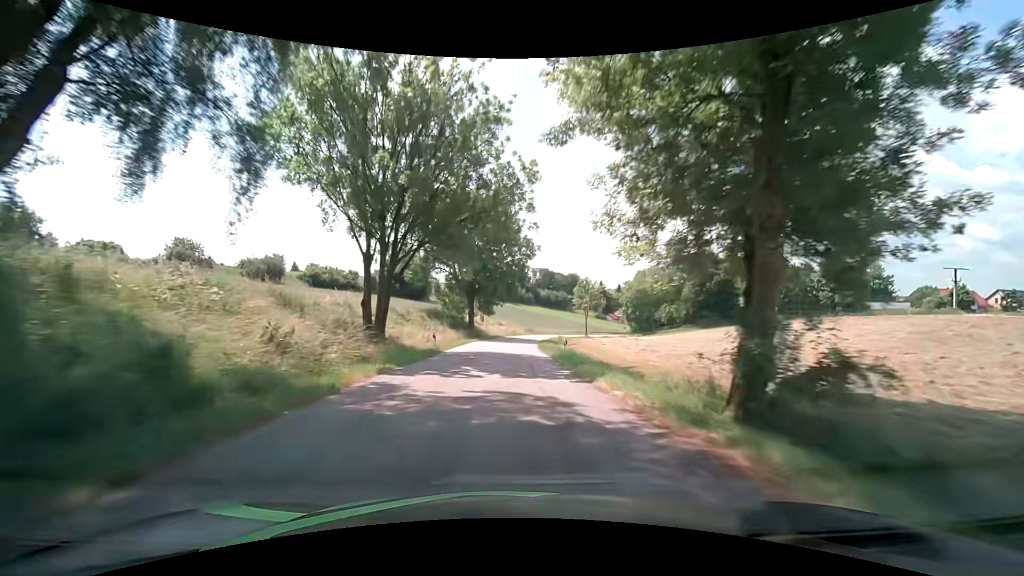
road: tertiary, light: Day
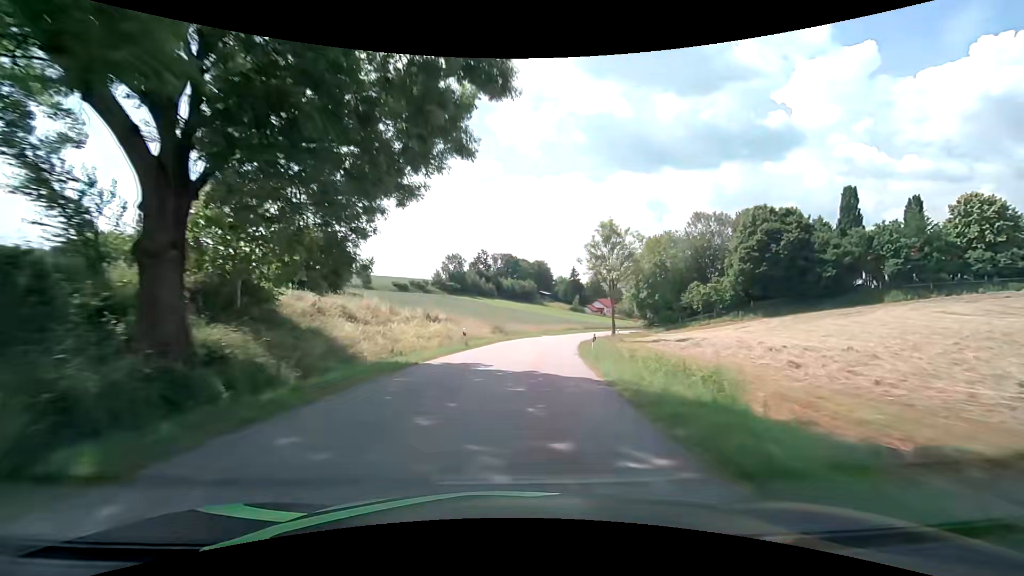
(+0.9, +50.4) m; +4°
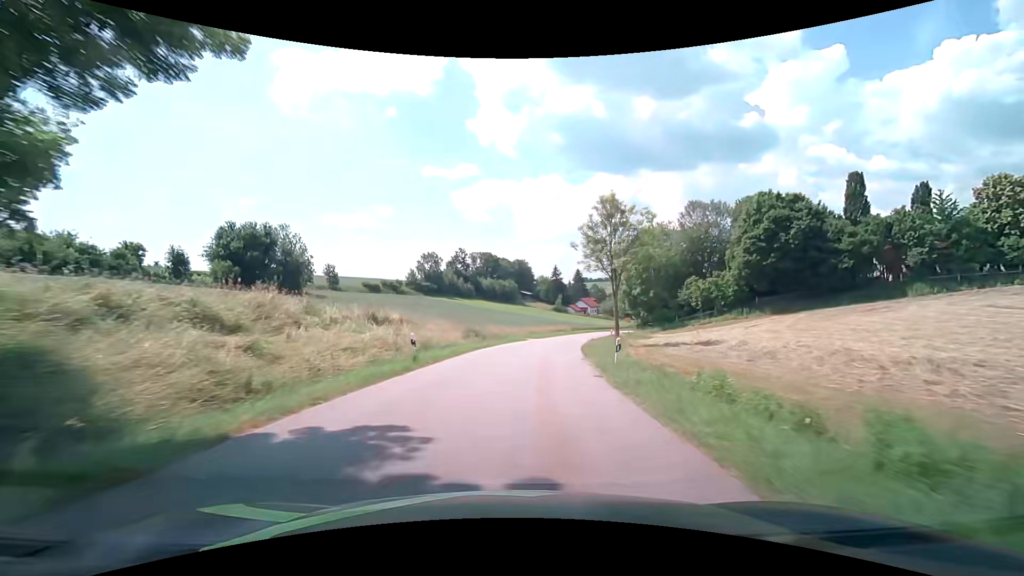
(+0.2, +10.0) m; +2°
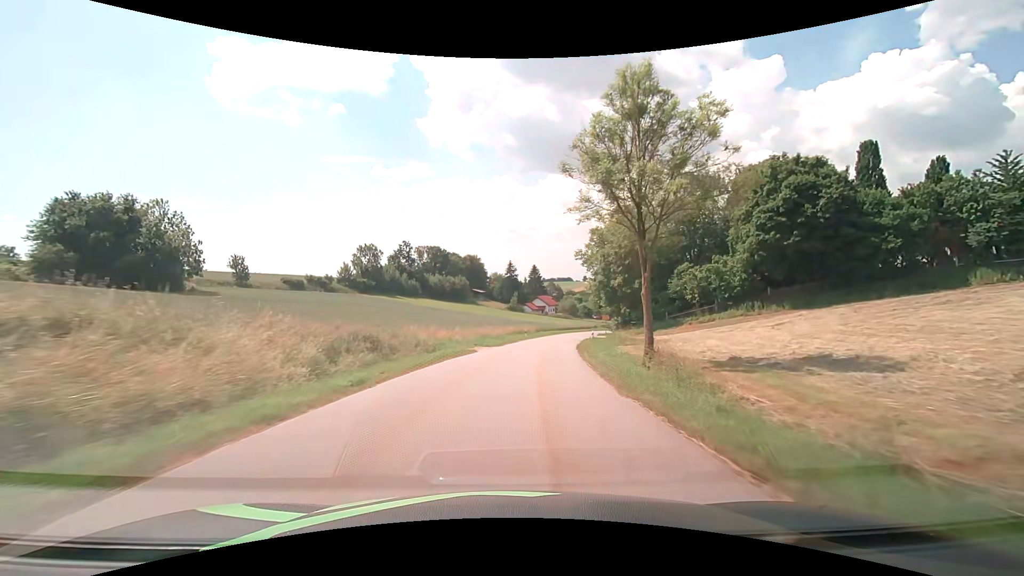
(+1.0, +19.9) m; +5°
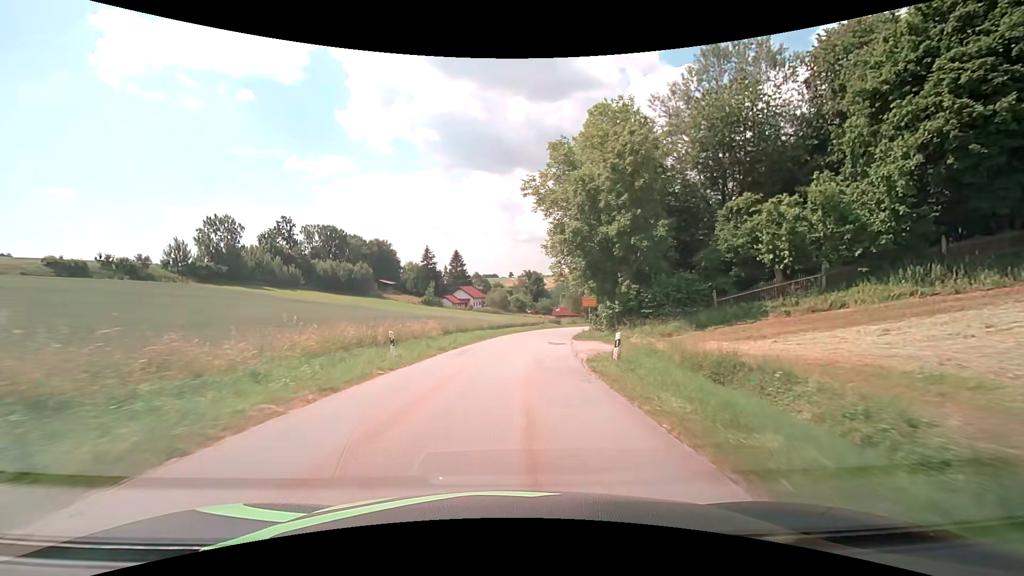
(+3.1, +37.5) m; +9°
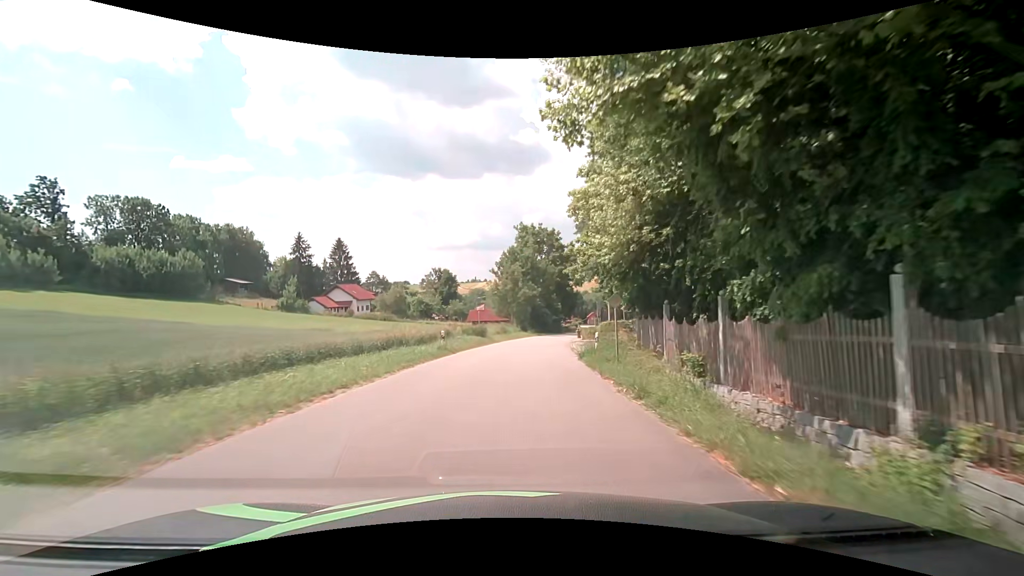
(+3.1, +40.8) m; +10°
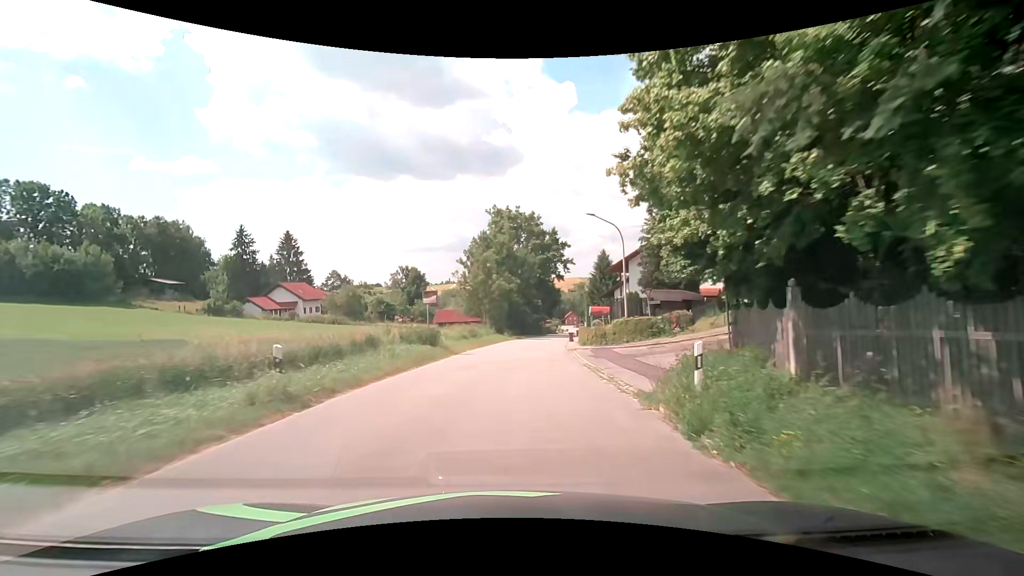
(+0.4, +14.9) m; +4°
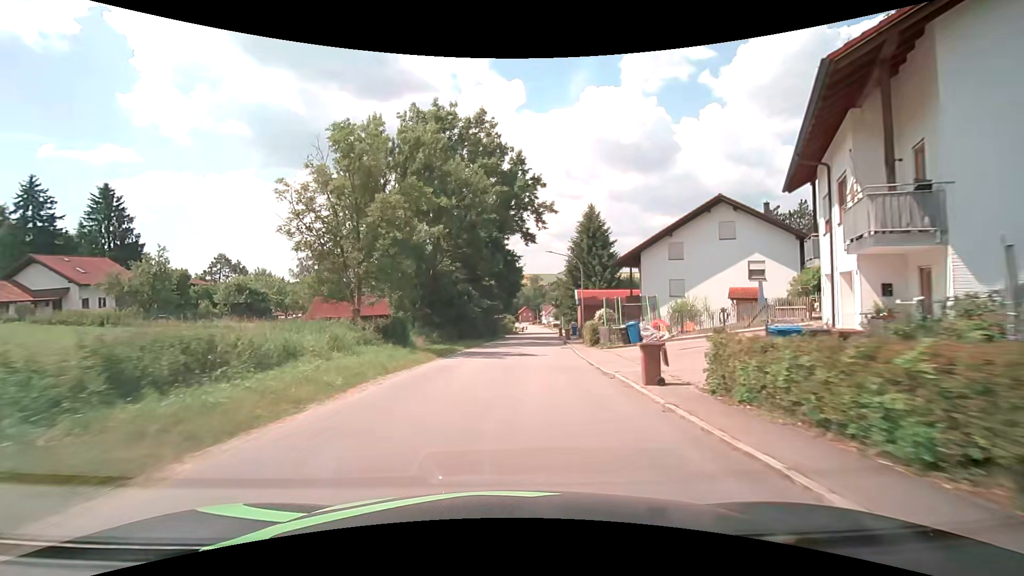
(+1.1, +37.4) m; +5°
(0, +10) (+1, +20) (+1, +30) (+2, +40) (+3, +50) (+4, +60) (+4, +70) (+5, +80) (+6, +90) (+7, +100) m
